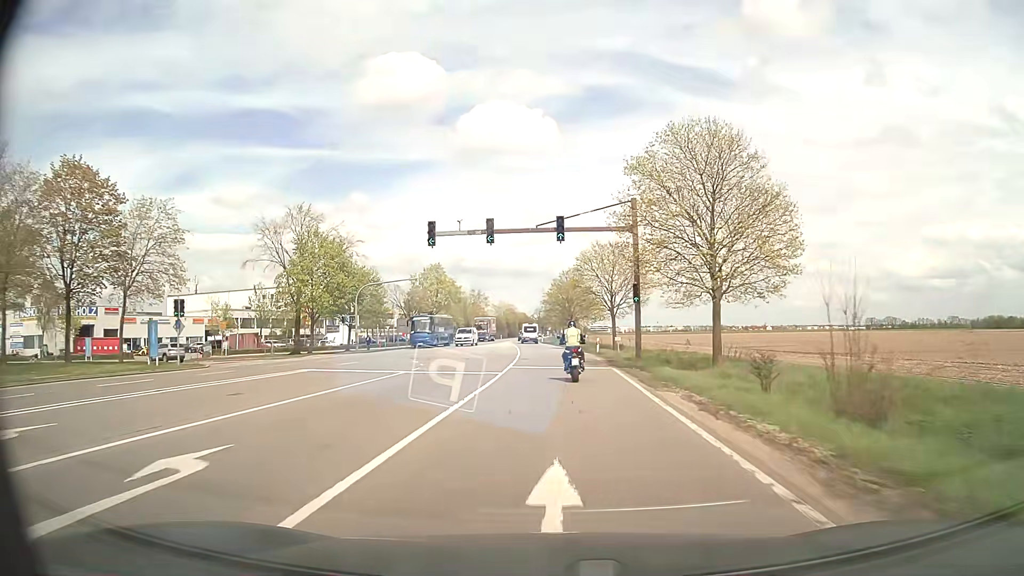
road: secondary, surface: asphalt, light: Day
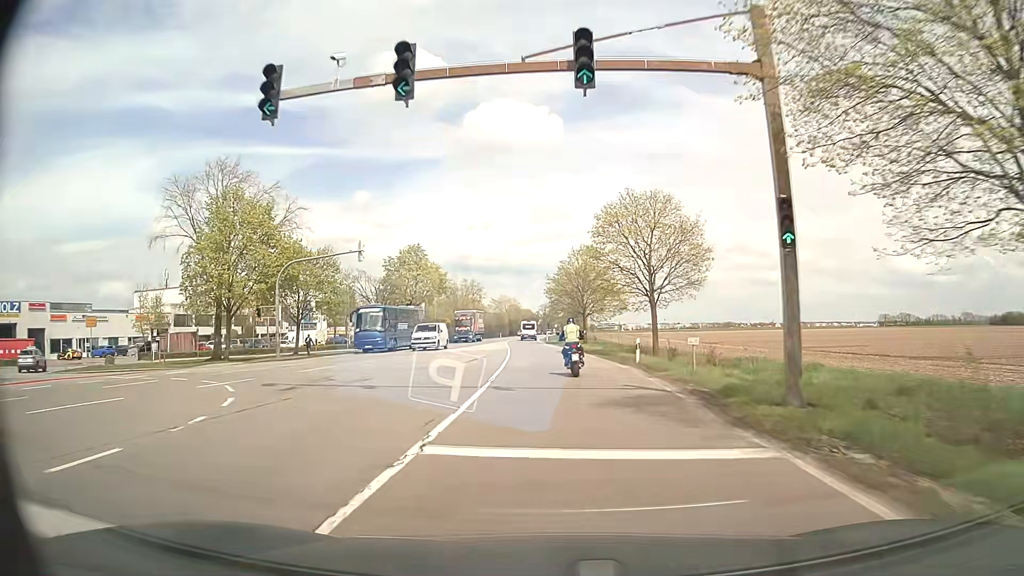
(-0.1, +19.1) m; -1°
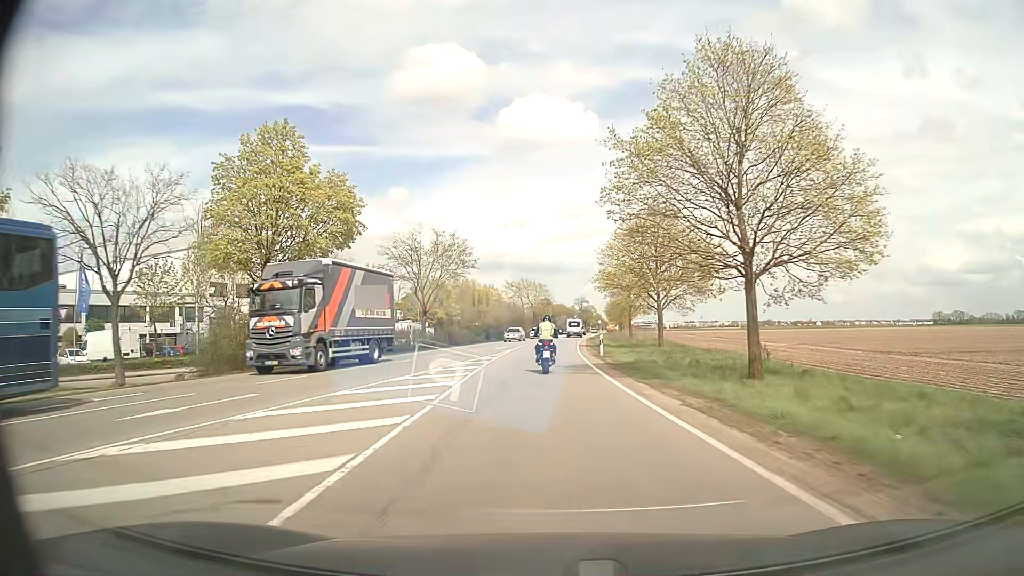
(-0.9, +48.3) m; -3°
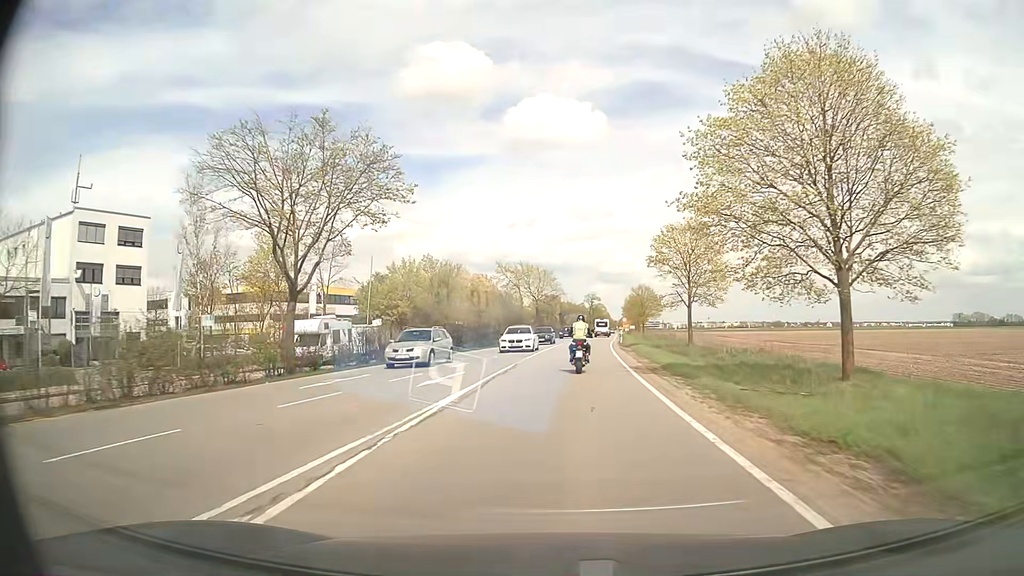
(-0.4, +29.2) m; -1°
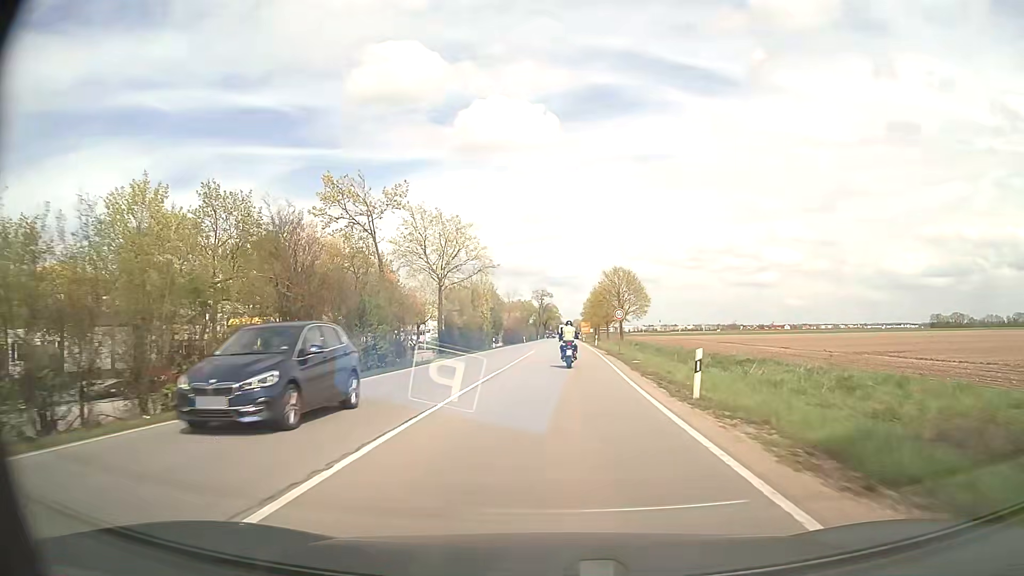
(+2.5, +45.8) m; +5°
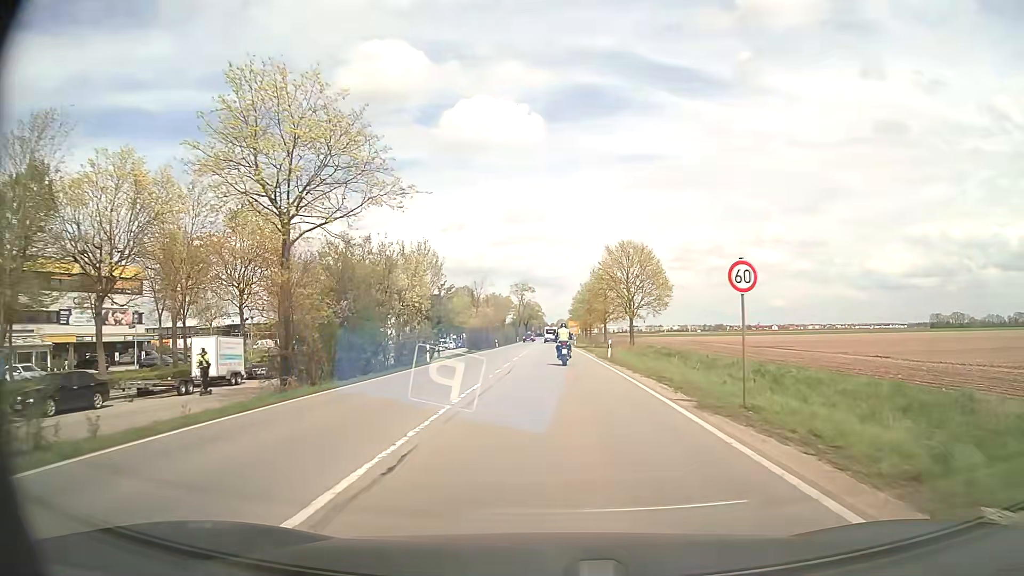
(+0.3, +27.5) m; +2°
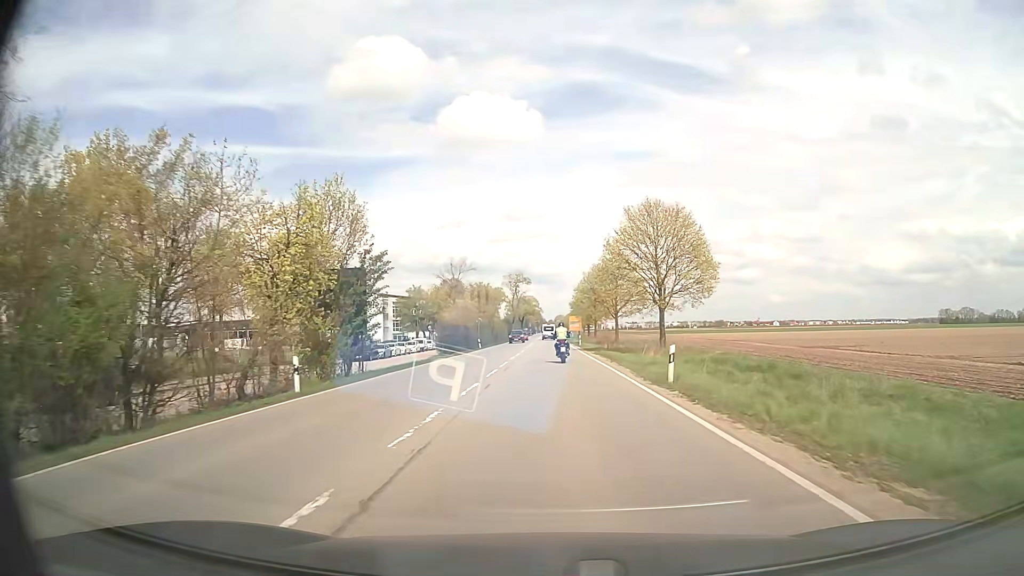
(+0.1, +18.7) m; 0°
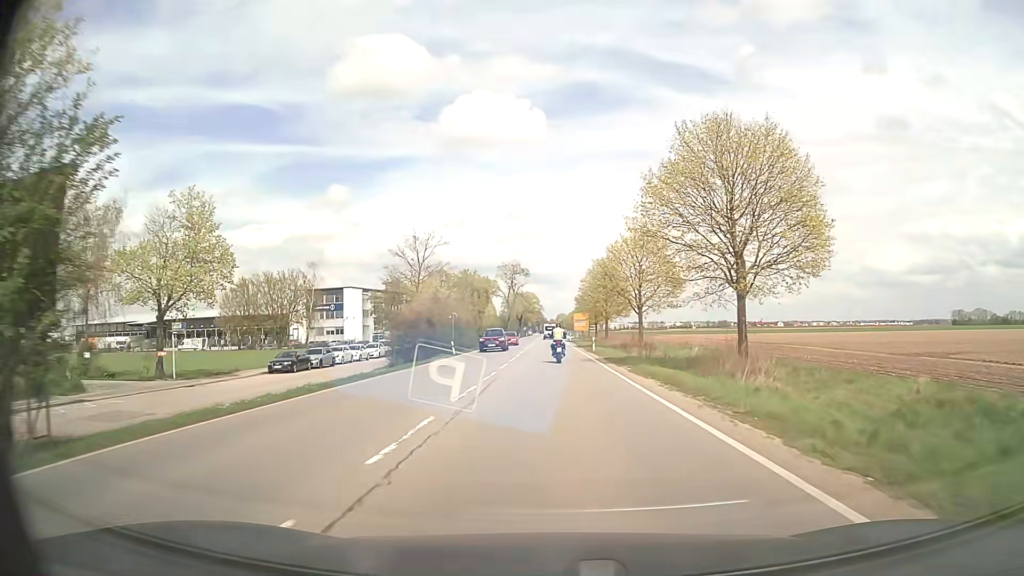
(0.0, +19.1) m; 0°
(0, +10) (0, +20) (0, +30) (0, +40) (0, +50) (0, +60) (0, +70) (0, +80) (0, +90) (0, +100) m
